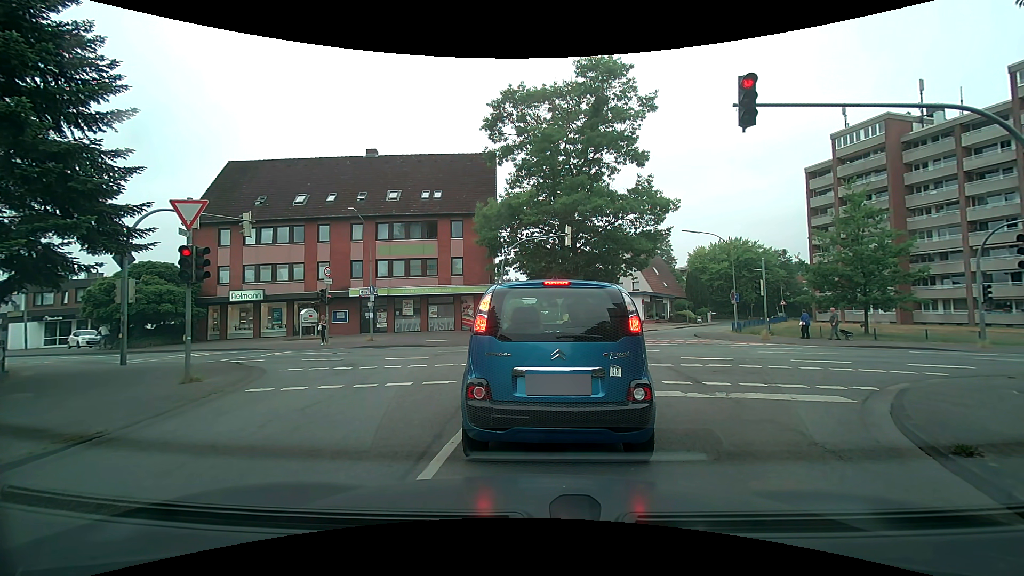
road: residential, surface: asphalt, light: Day
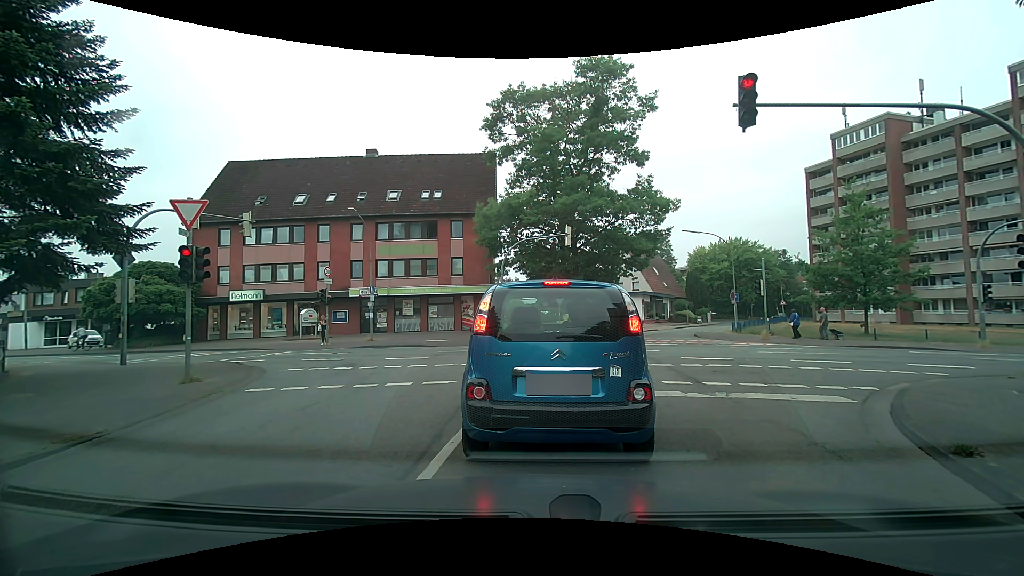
(0.0, 0.0) m; 0°
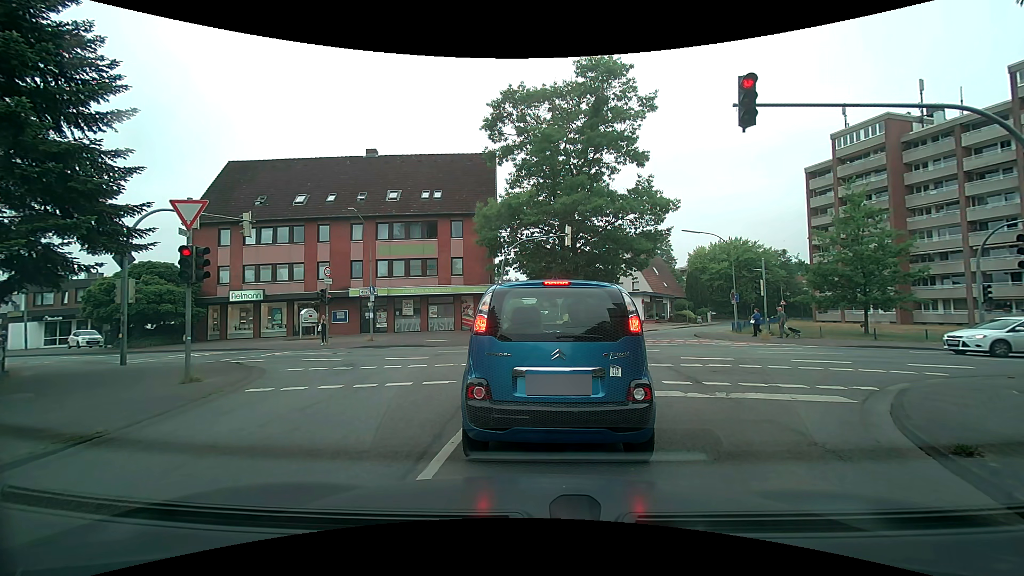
(0.0, 0.0) m; 0°
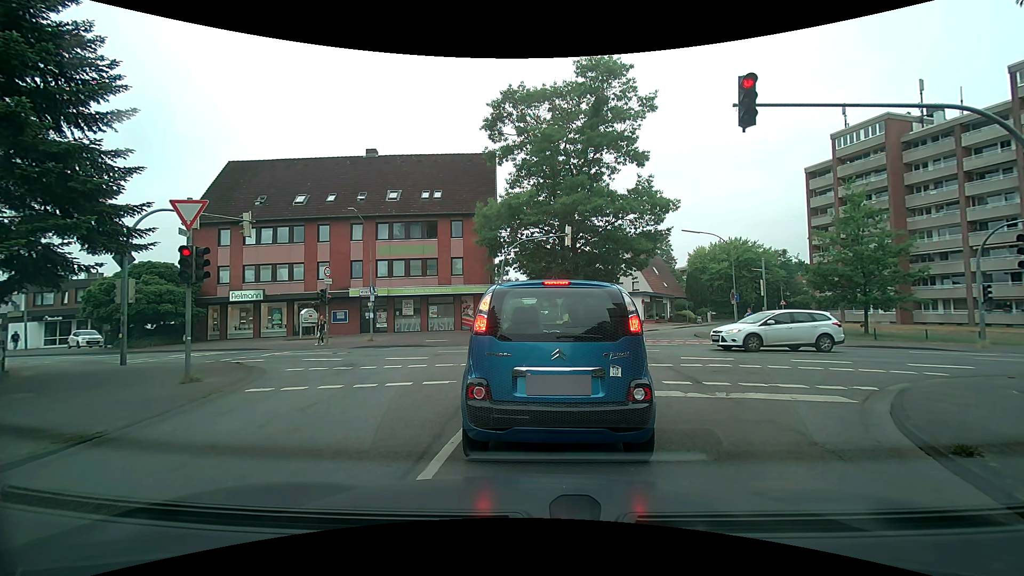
(0.0, 0.0) m; 0°
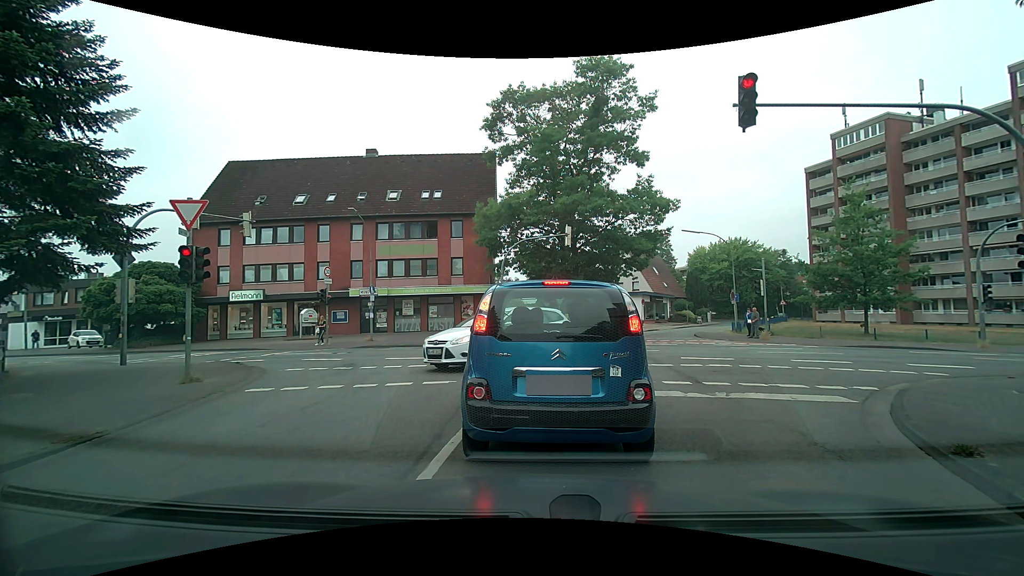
(0.0, 0.0) m; 0°
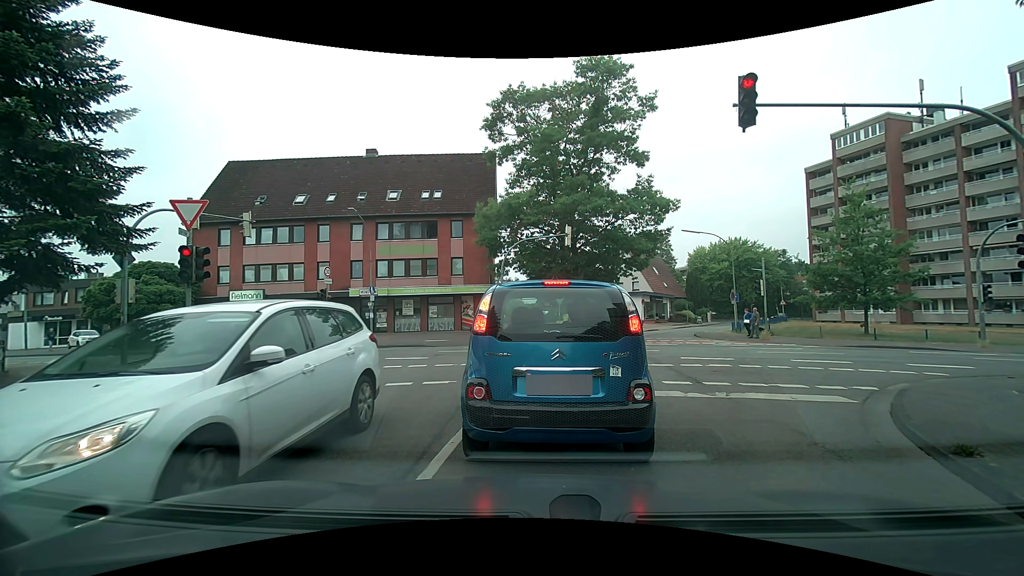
(0.0, 0.0) m; 0°
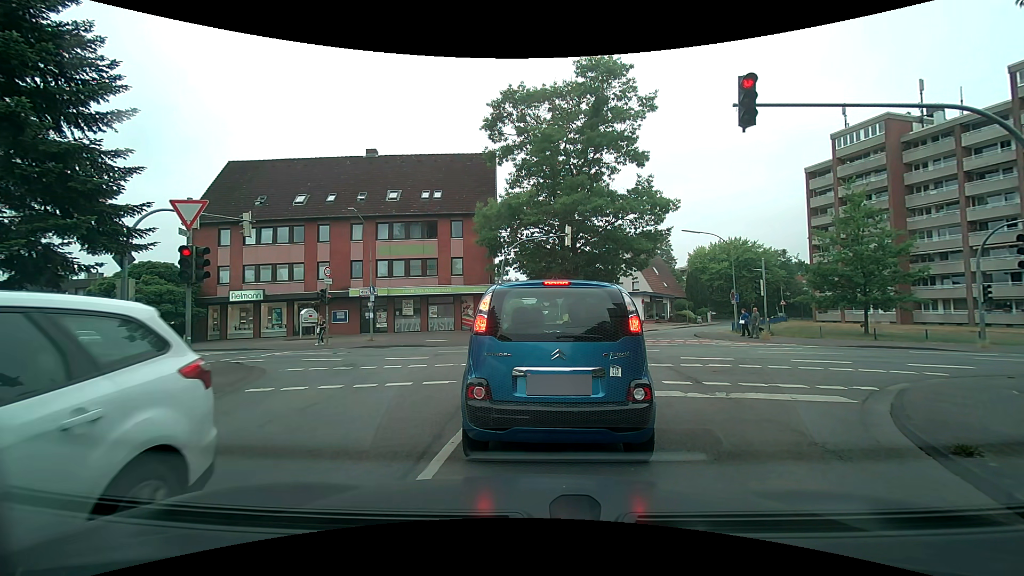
(0.0, 0.0) m; 0°
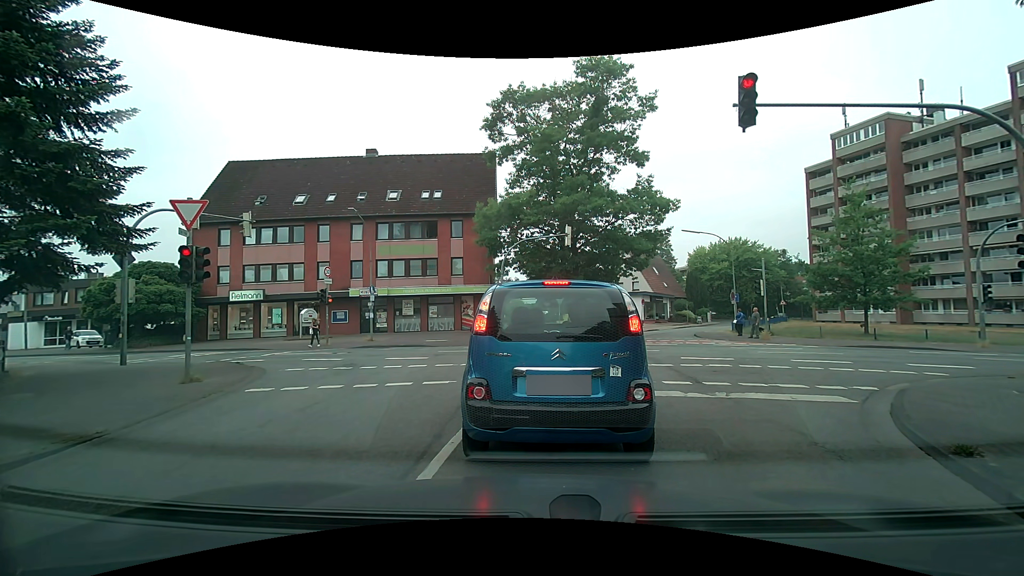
(0.0, 0.0) m; 0°
